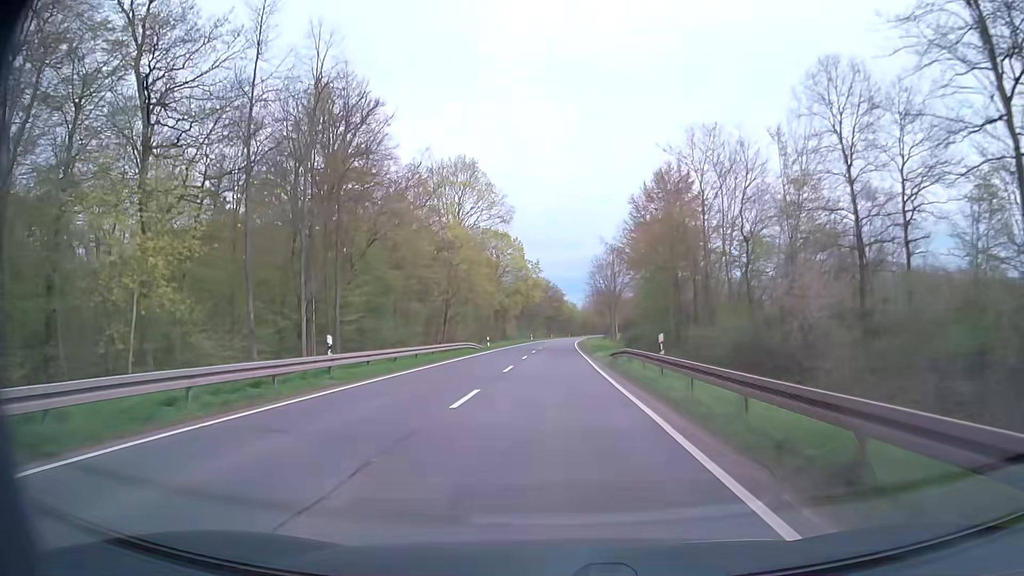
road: secondary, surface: asphalt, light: Day
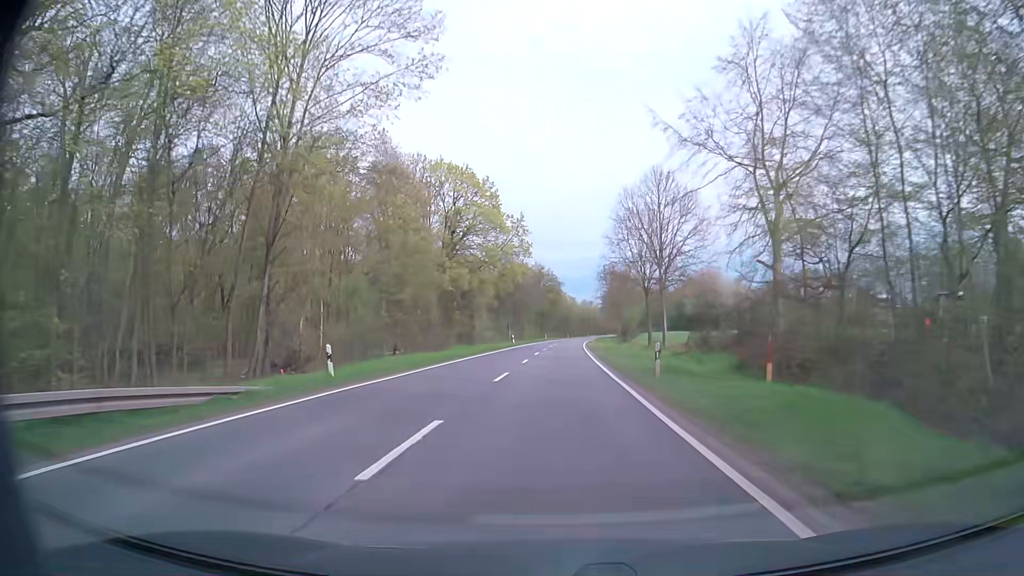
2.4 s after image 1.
(+0.2, +43.0) m; +1°
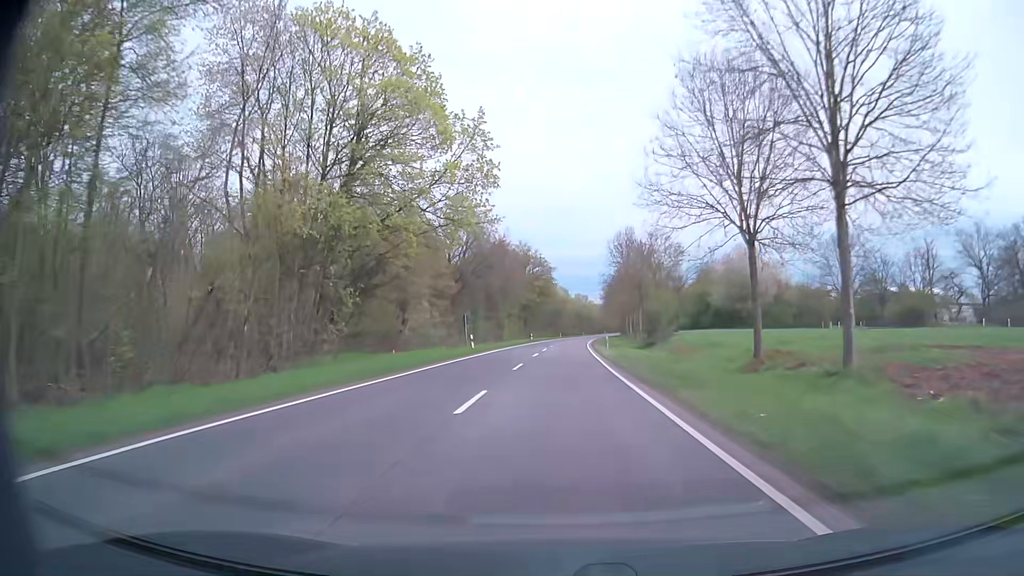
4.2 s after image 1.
(+0.1, +32.2) m; 0°
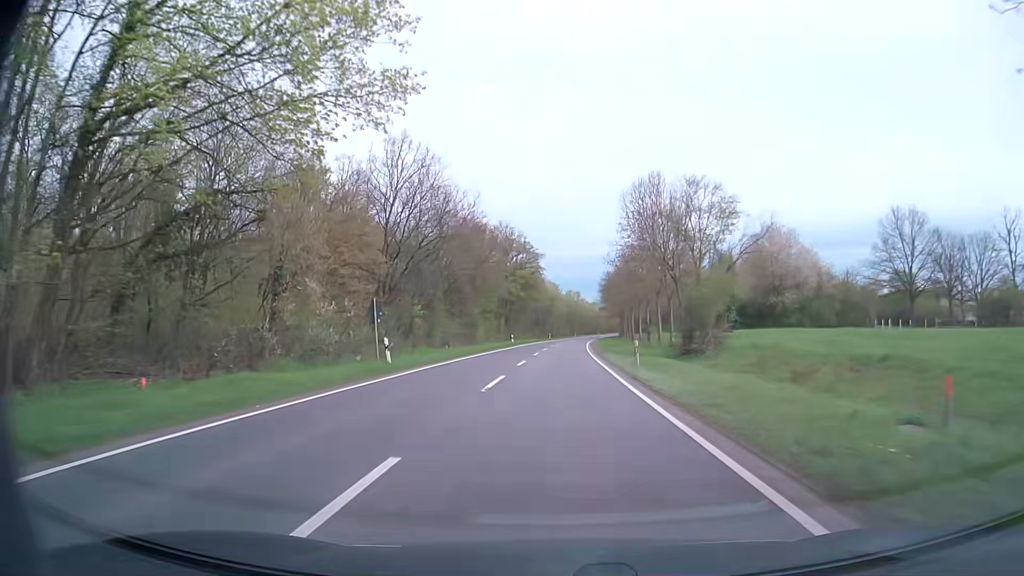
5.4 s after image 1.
(+0.2, +21.4) m; +1°
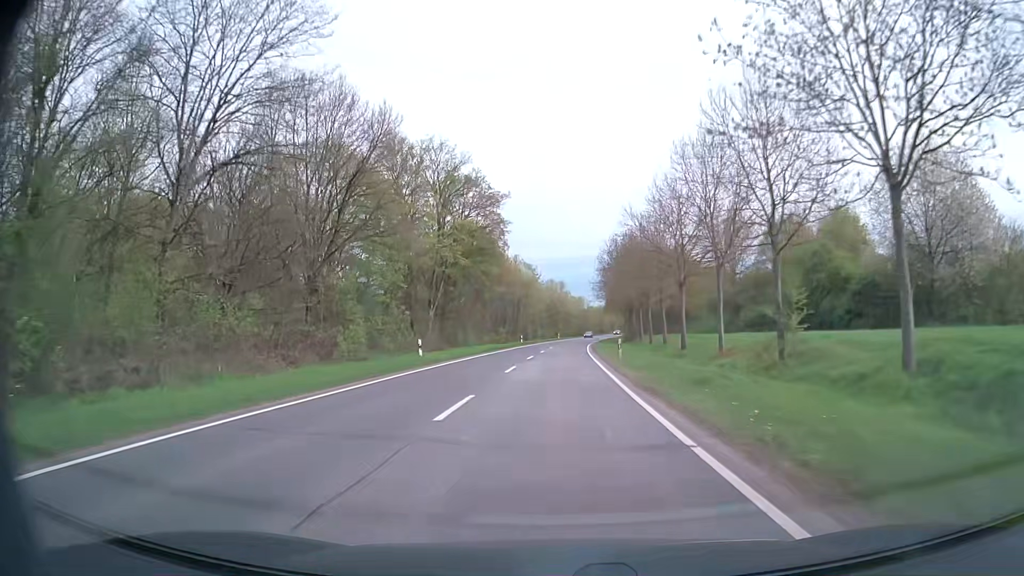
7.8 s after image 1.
(+0.5, +43.0) m; +2°
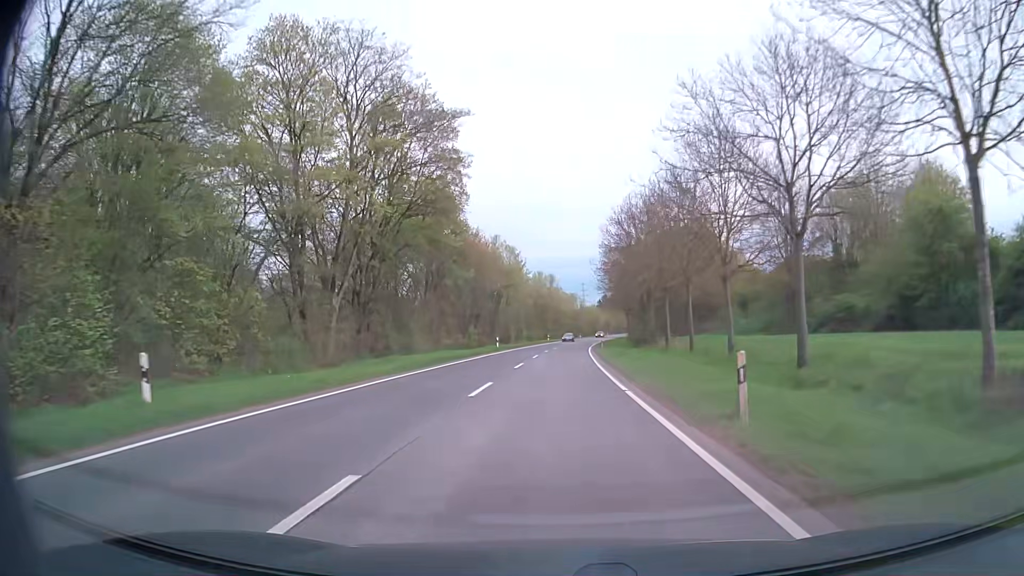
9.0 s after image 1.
(+0.1, +21.5) m; 0°
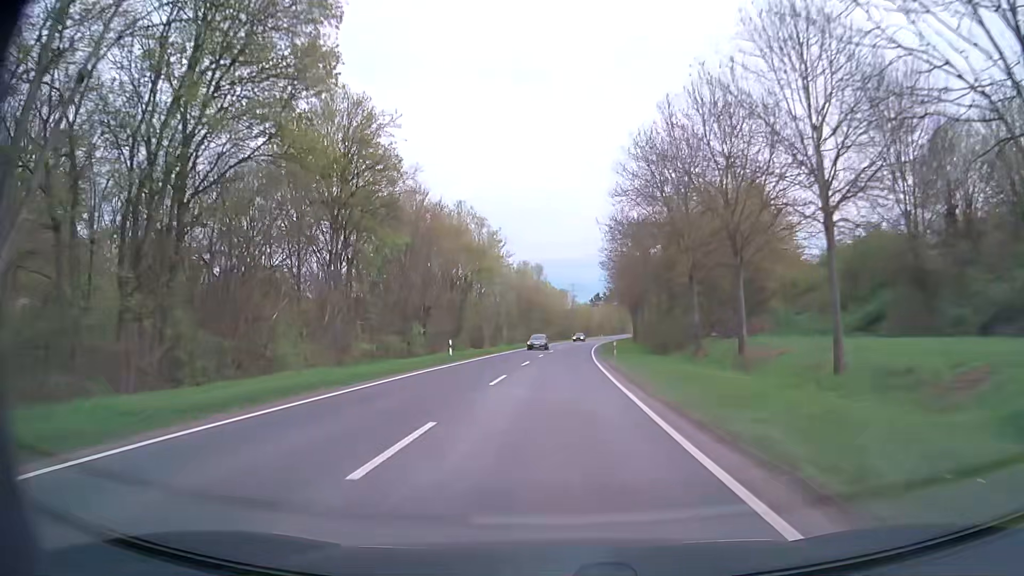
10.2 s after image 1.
(+0.3, +21.5) m; +1°
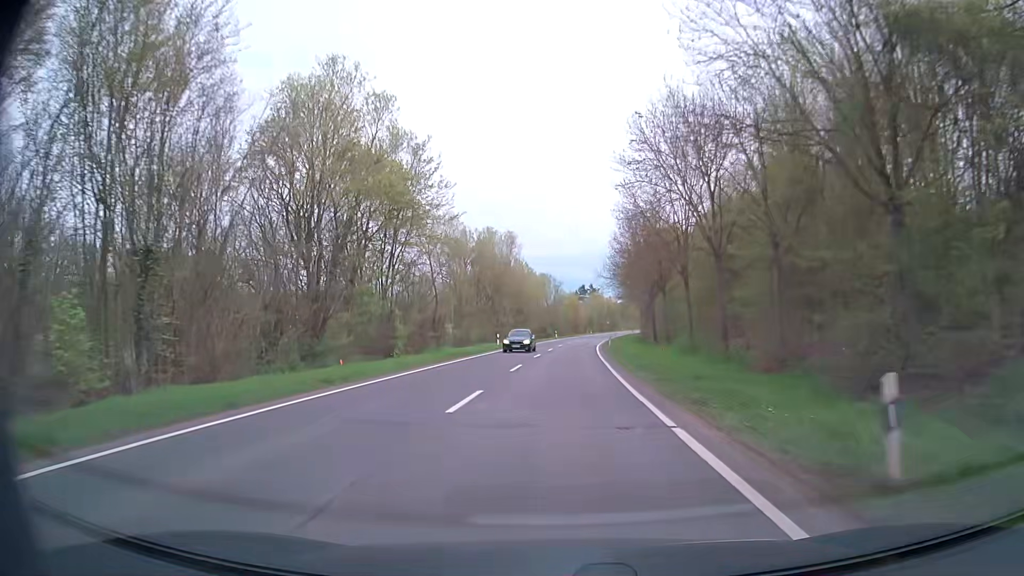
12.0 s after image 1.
(+0.4, +32.2) m; +1°
(0, +10) (0, +20) (0, +30) (+1, +40) (+1, +50) (+2, +60) (+3, +70) (+4, +80) (+5, +90) (+6, +100) m
